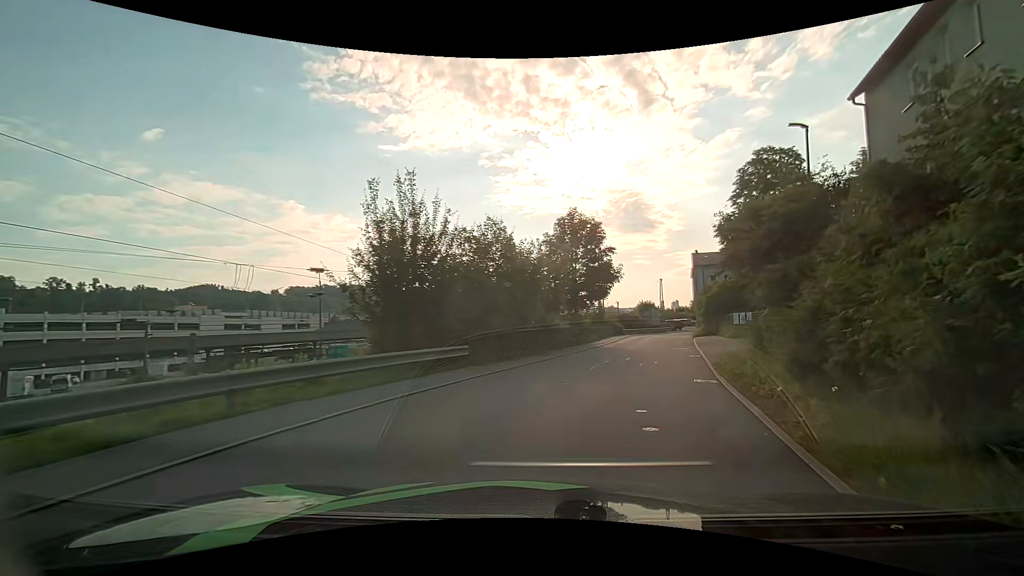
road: residential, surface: asphalt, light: Day
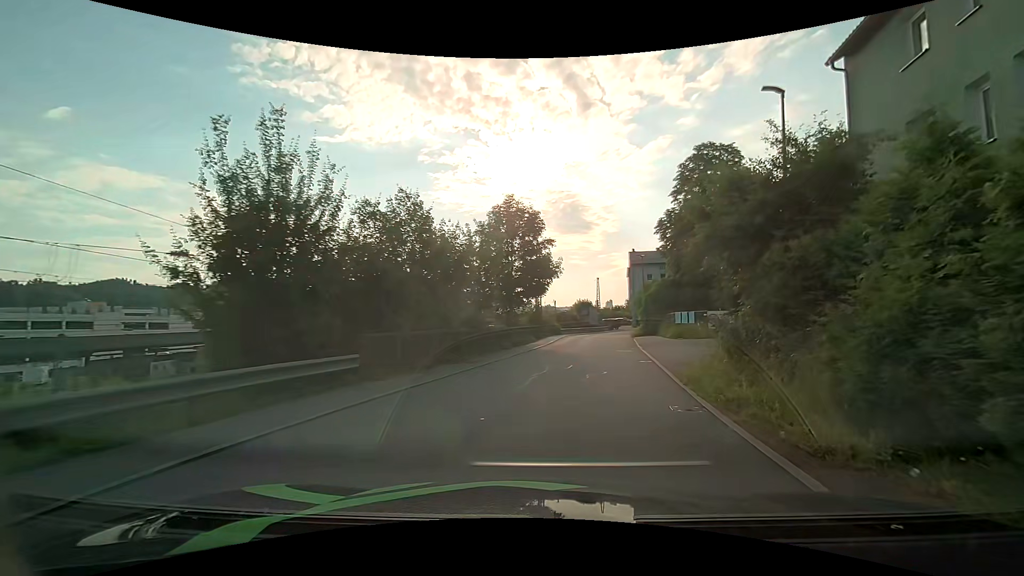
(+0.2, +3.9) m; +8°
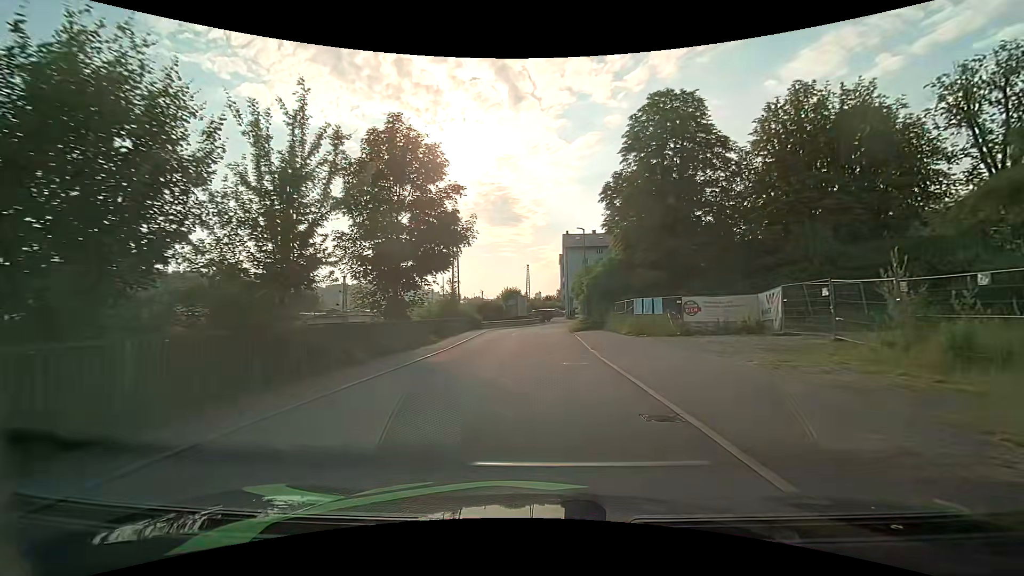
(+1.0, +12.1) m; +8°
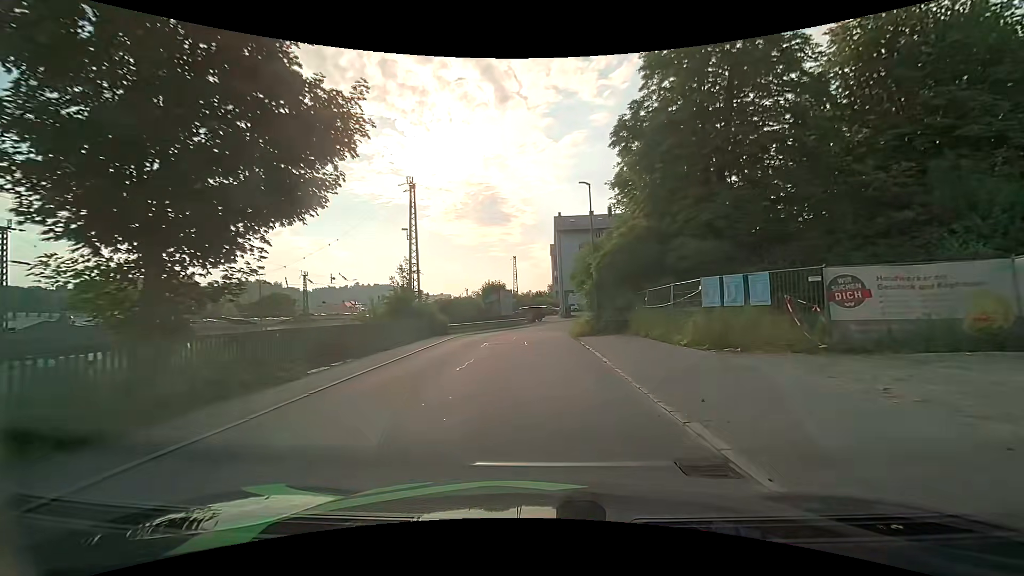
(+0.2, +13.3) m; +1°
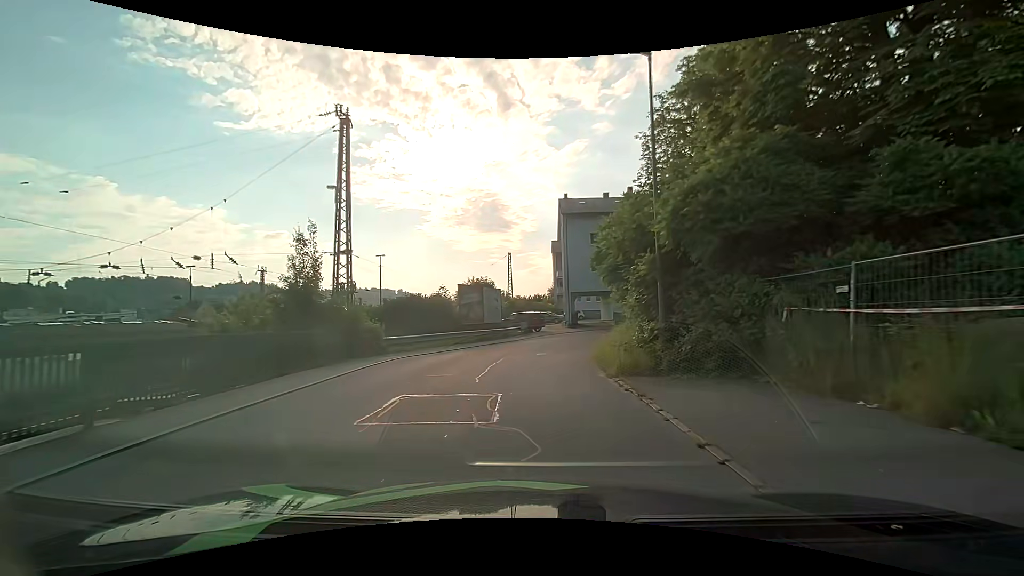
(0.0, +14.3) m; +1°
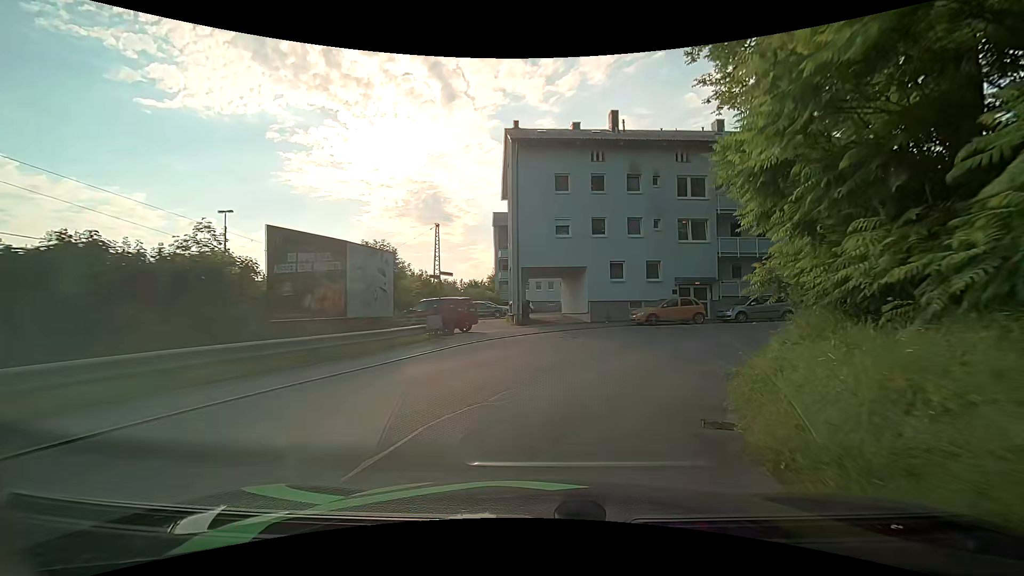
(+0.1, +18.3) m; +6°
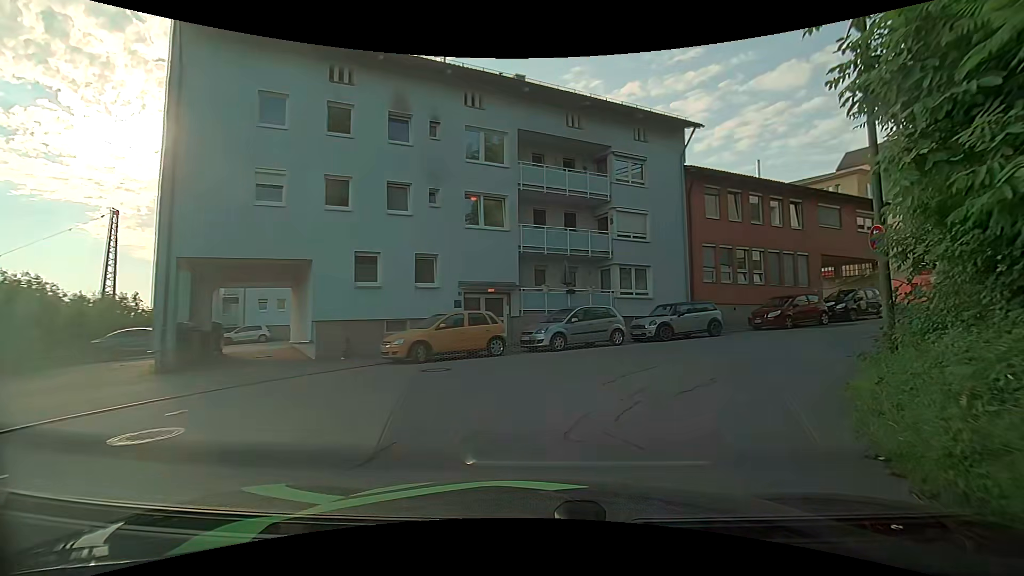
(+2.2, +12.0) m; +23°
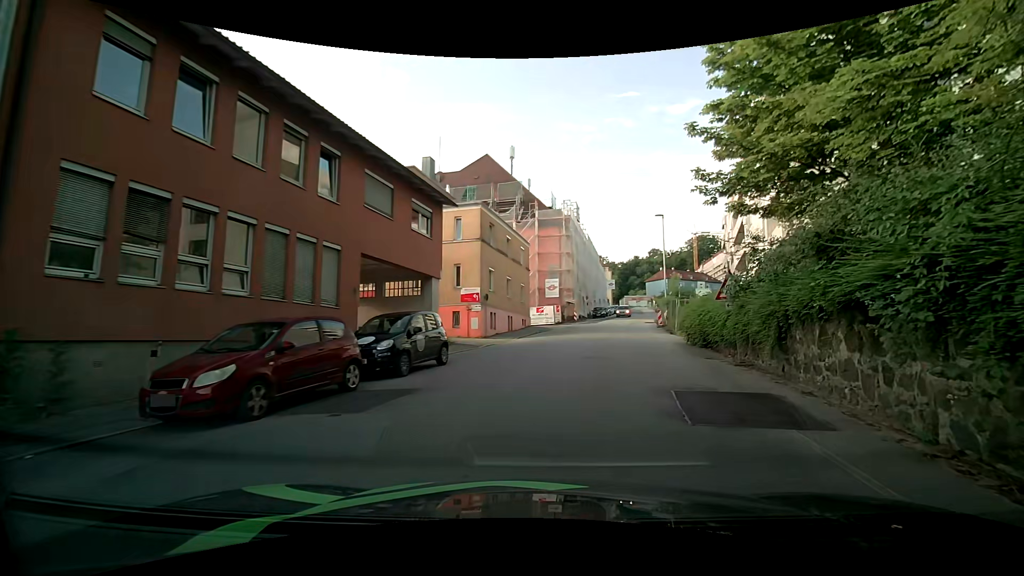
(+6.9, +14.9) m; +50°
(+1, +10) (+3, +20) (+6, +29) (+7, +39) (+2, +48) (-7, +51) (-17, +53) (-26, +56) (-36, +58) (-46, +60) m
